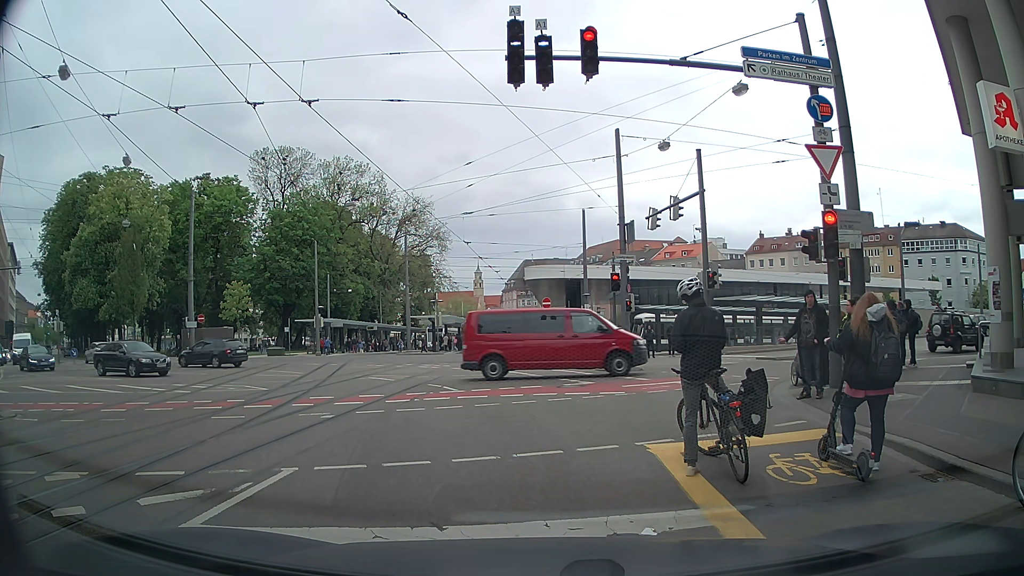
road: tertiary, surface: asphalt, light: Day
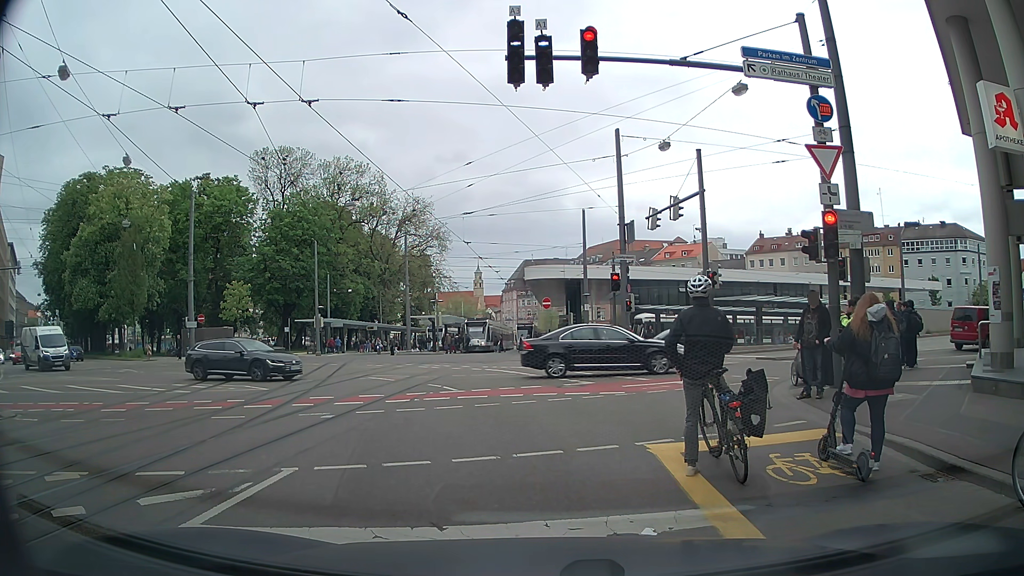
(0.0, 0.0) m; 0°
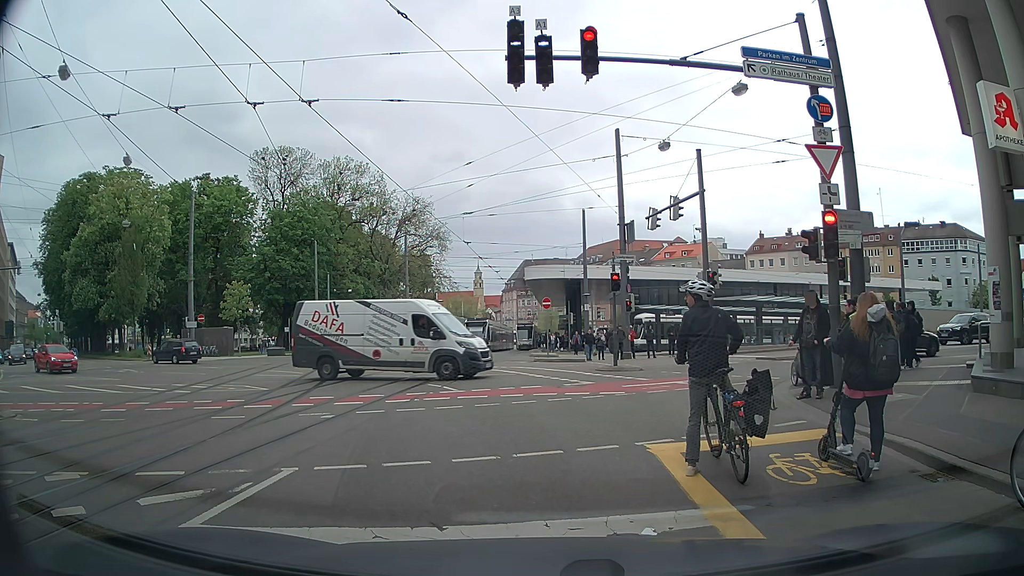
(0.0, 0.0) m; 0°
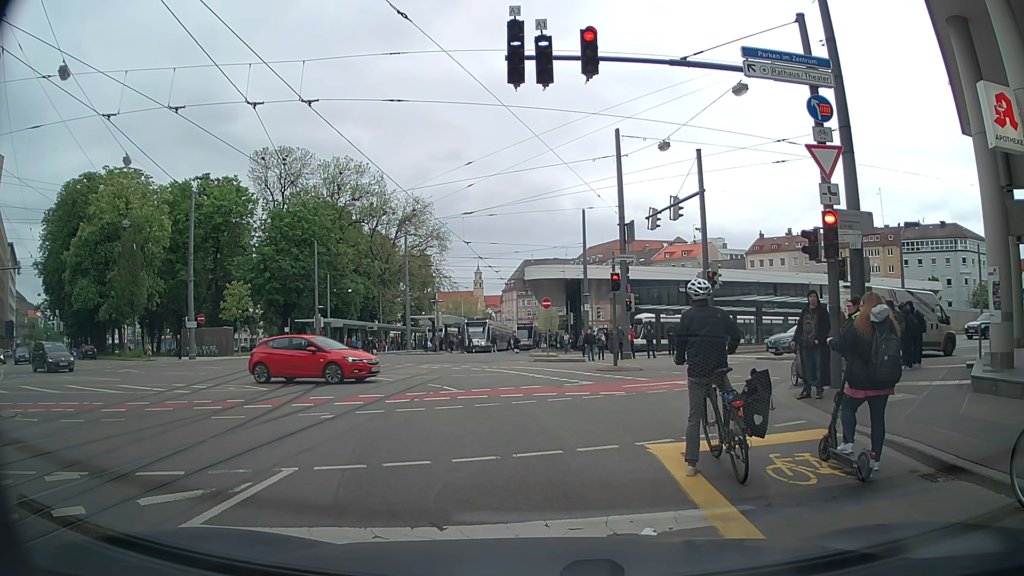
(0.0, 0.0) m; 0°
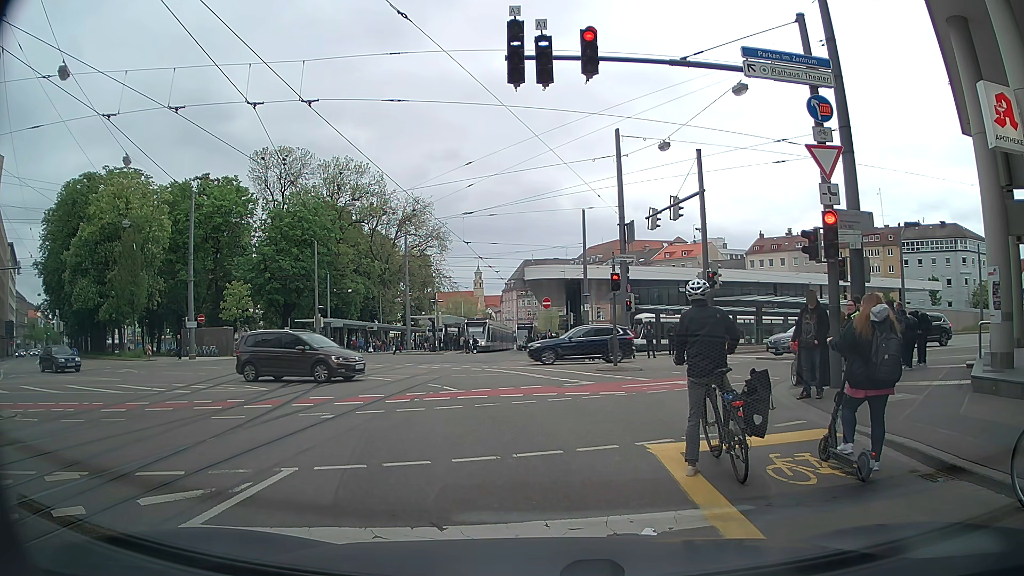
(0.0, 0.0) m; 0°
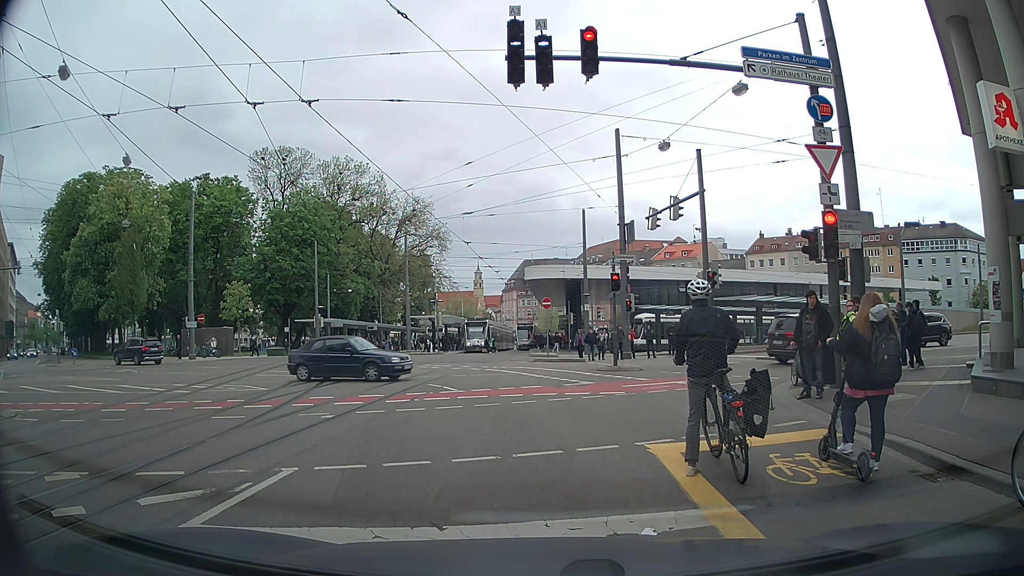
(0.0, 0.0) m; 0°
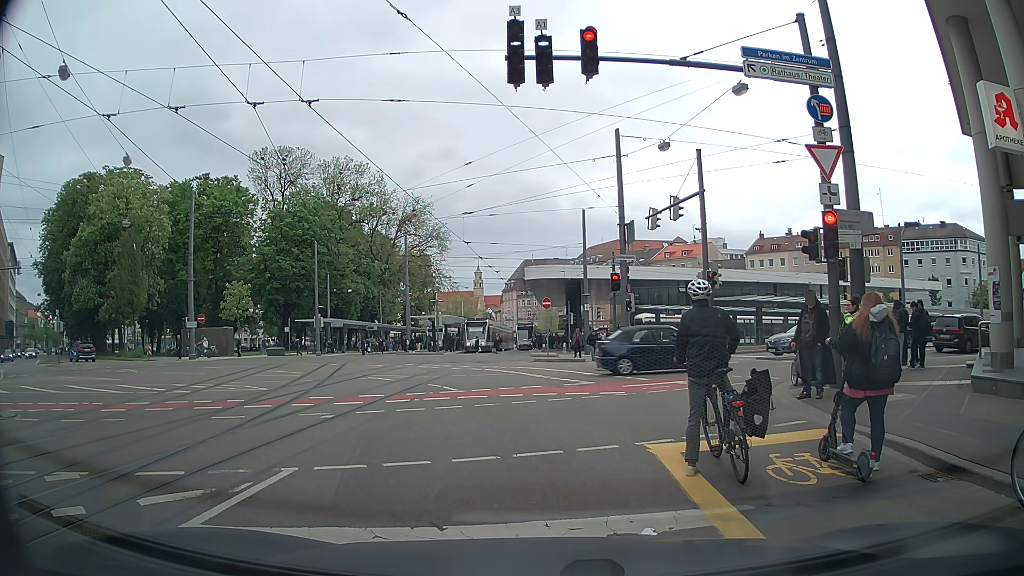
(0.0, 0.0) m; 0°
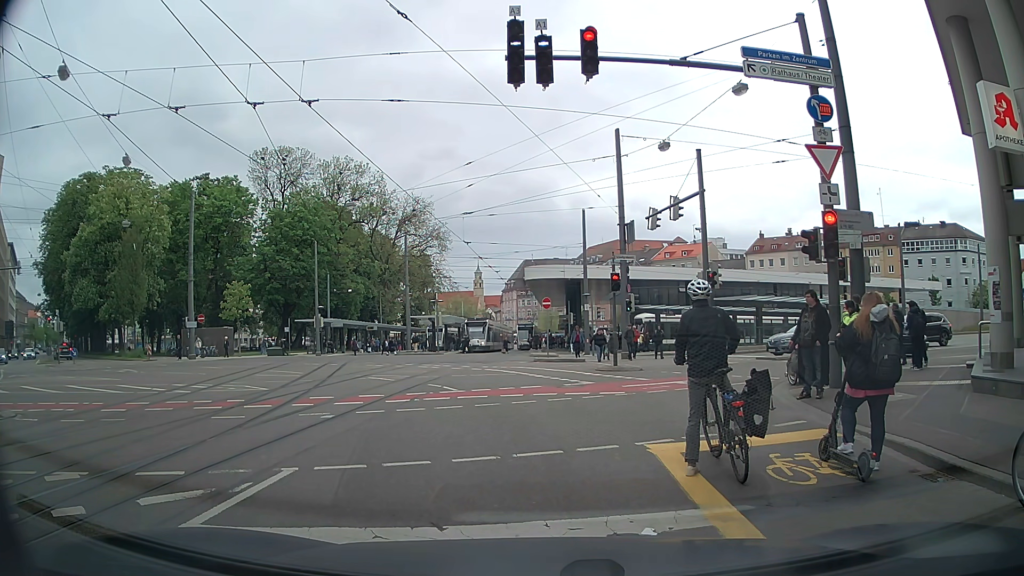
(0.0, 0.0) m; 0°
